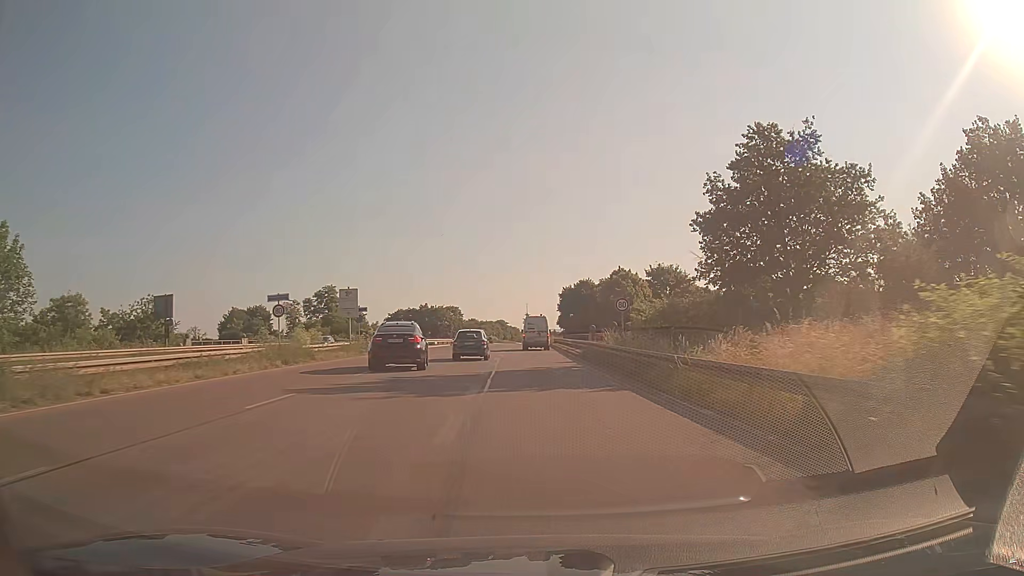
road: trunk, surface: asphalt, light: Day
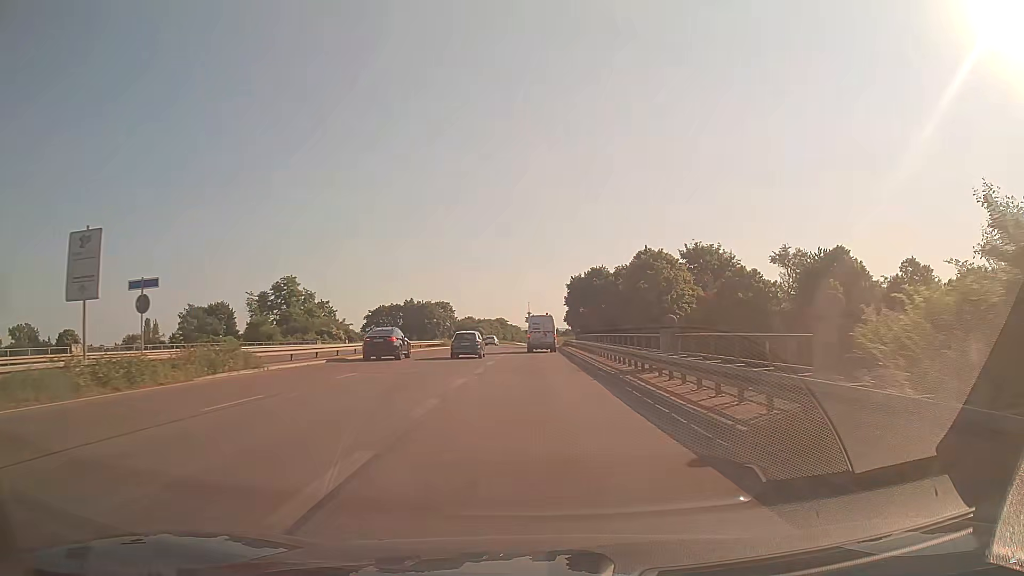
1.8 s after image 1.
(-0.1, +27.3) m; 0°
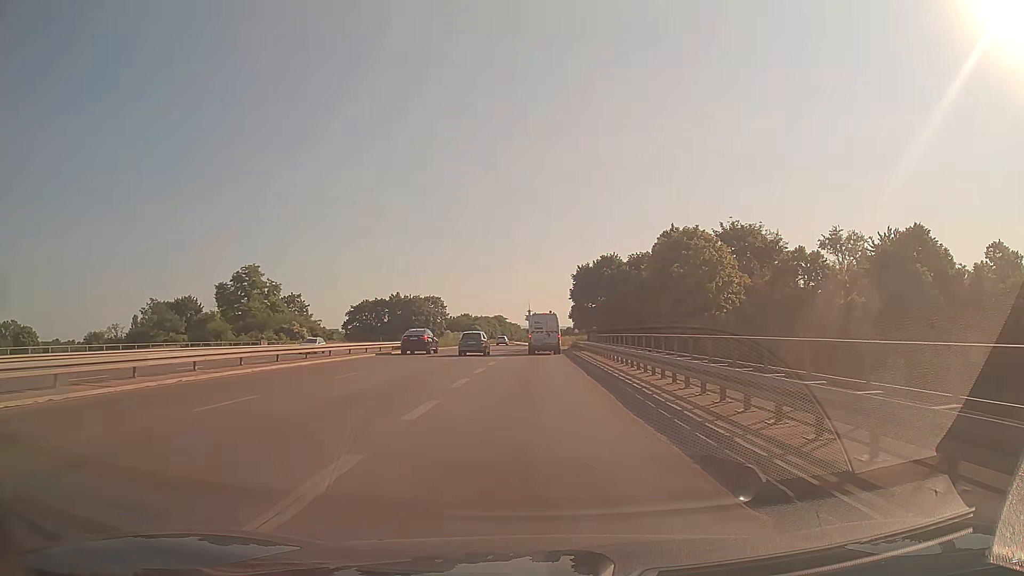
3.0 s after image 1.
(0.0, +18.0) m; 0°
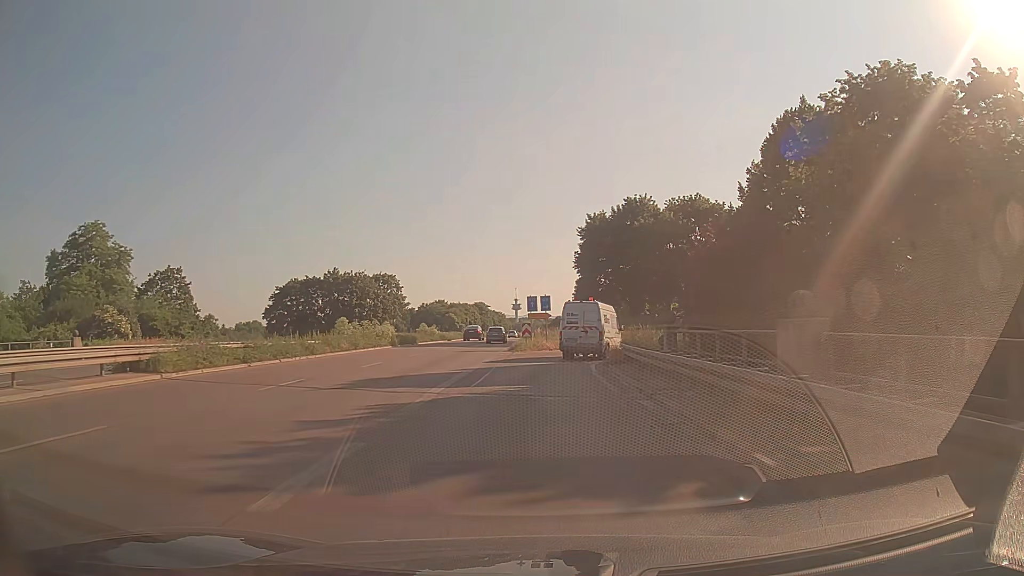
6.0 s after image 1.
(+0.3, +41.2) m; +1°
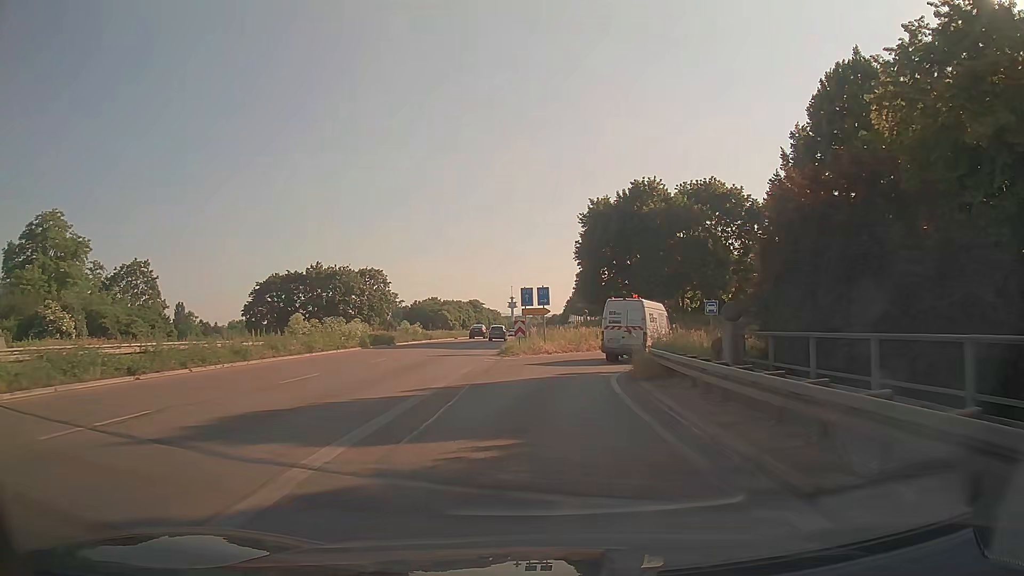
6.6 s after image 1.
(0.0, +7.3) m; +1°
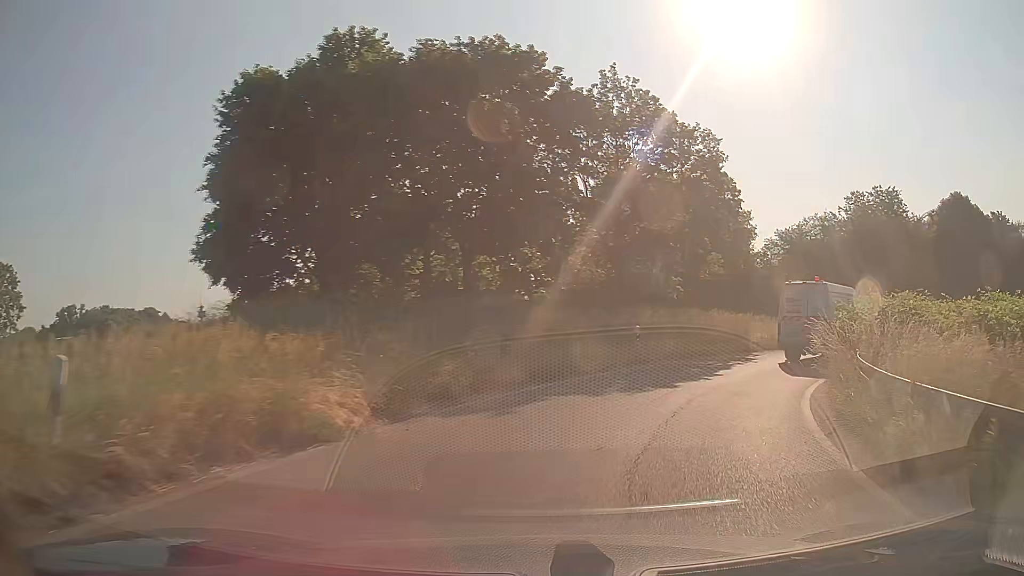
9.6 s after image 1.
(+4.2, +31.2) m; +27°
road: trunk_link
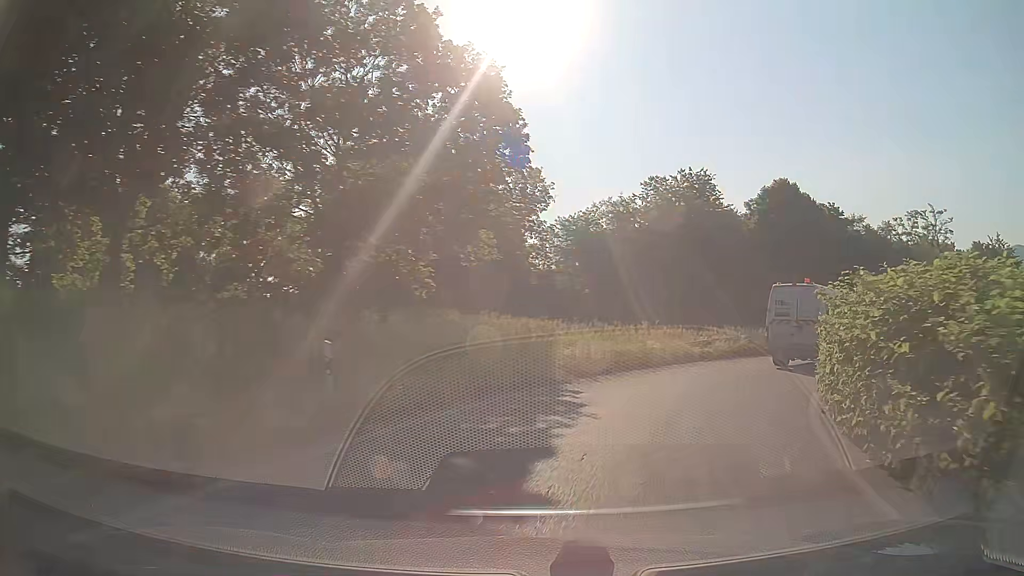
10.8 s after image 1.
(+2.0, +11.4) m; +21°
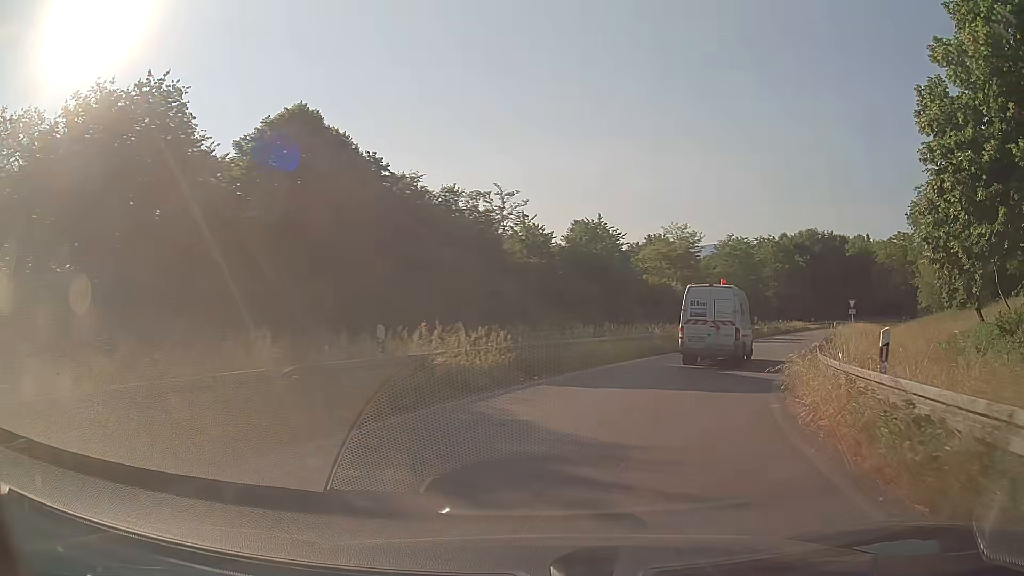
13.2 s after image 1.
(+7.8, +21.3) m; +40°
